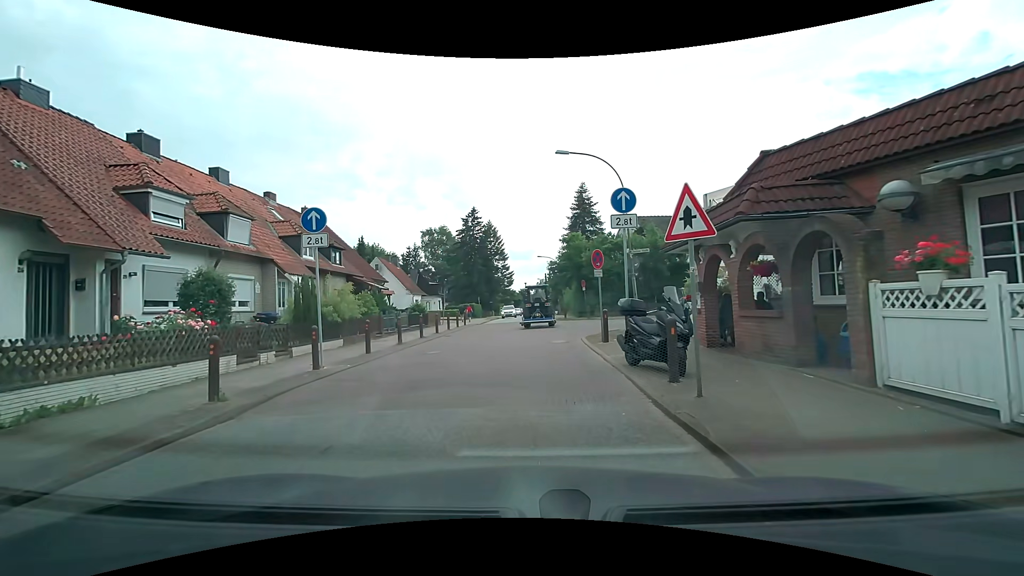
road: residential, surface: asphalt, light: Day
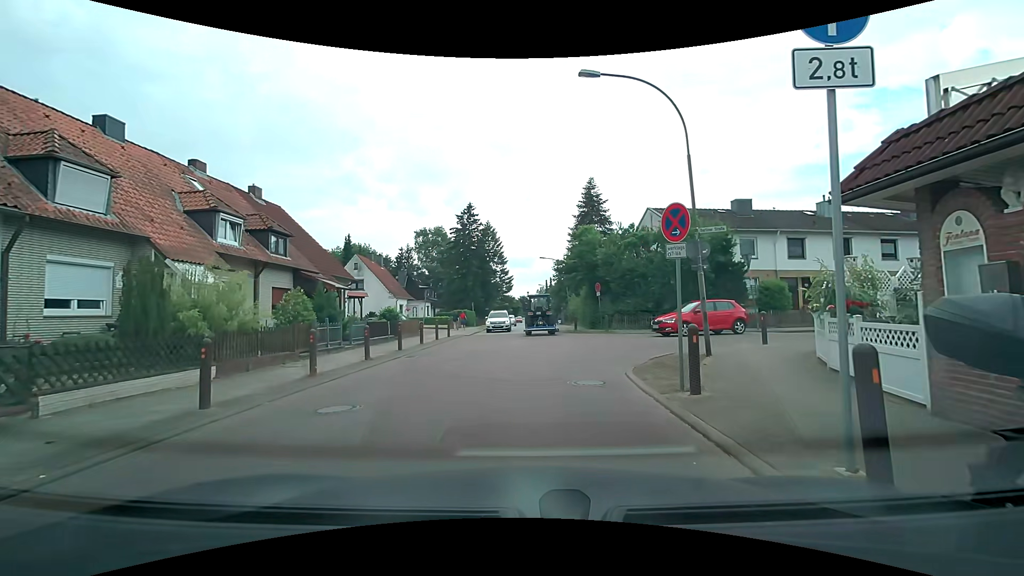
(-0.1, +7.6) m; -1°
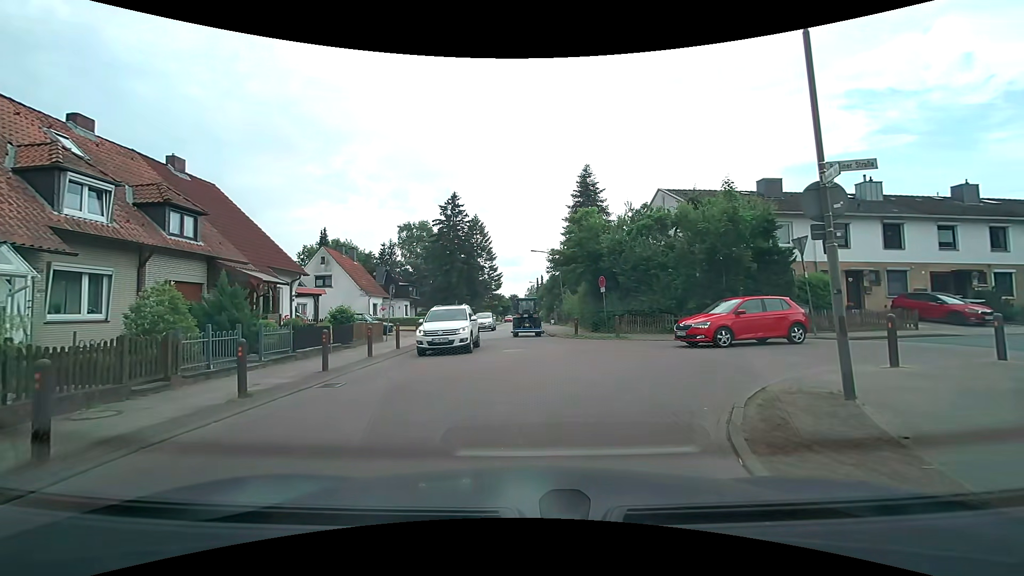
(+0.1, +5.9) m; +2°
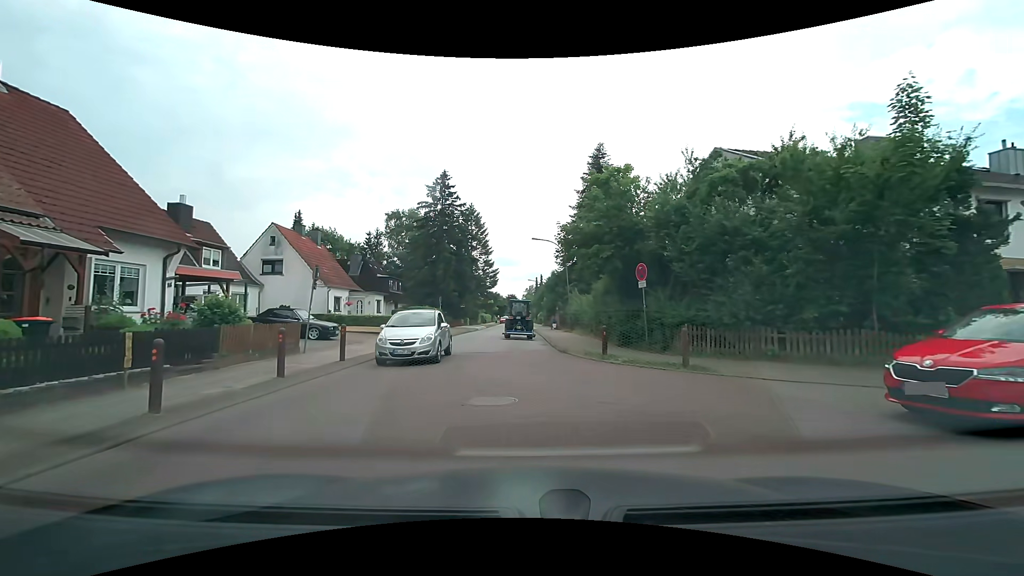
(-0.1, +9.5) m; -1°
(0, +10) (0, +20) (0, +30) (0, +40) (0, +50) (0, +60) (0, +70) (0, +80) (0, +90) (0, +100) m
